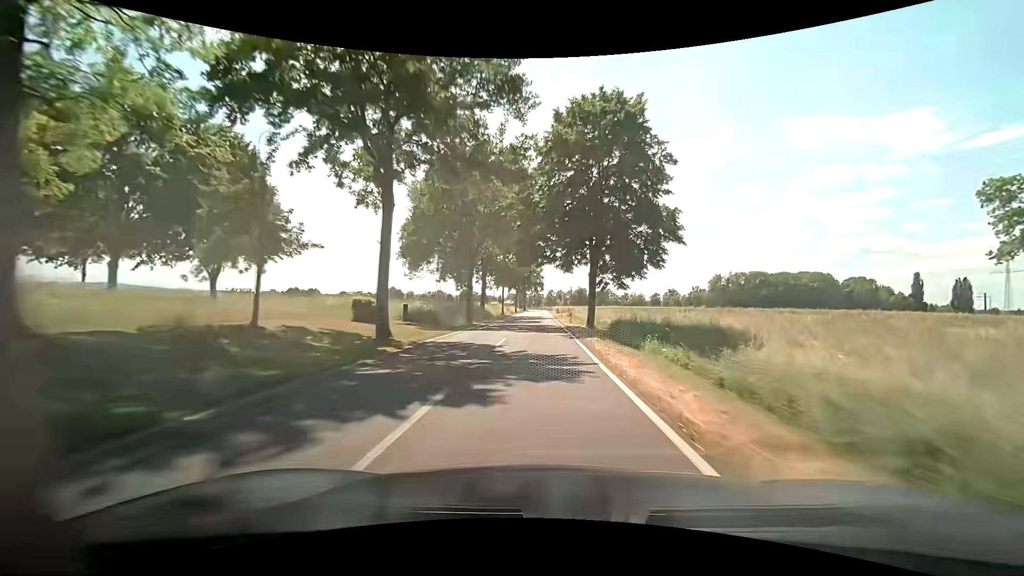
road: tertiary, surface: asphalt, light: Day
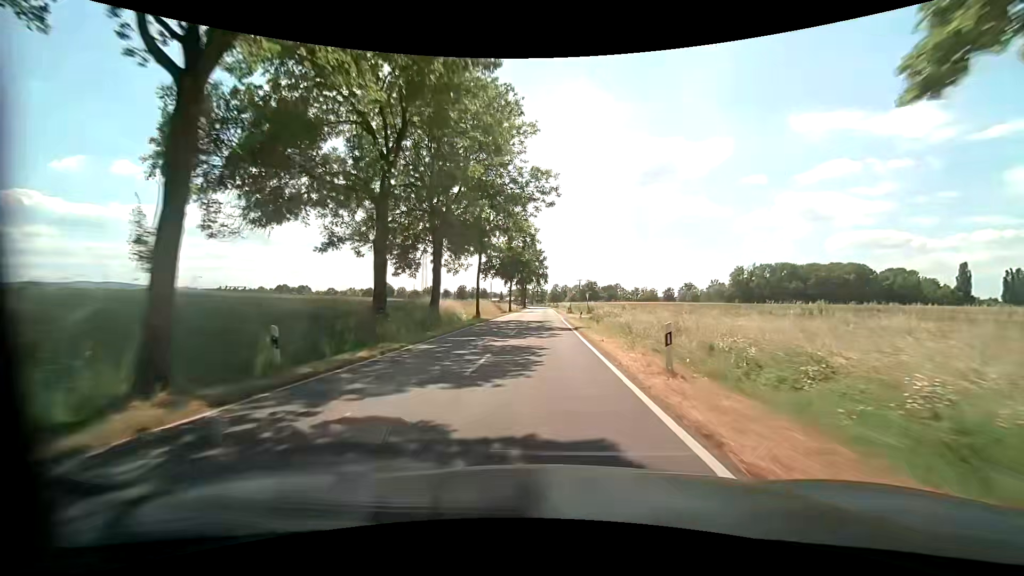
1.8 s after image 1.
(0.0, +31.3) m; 0°
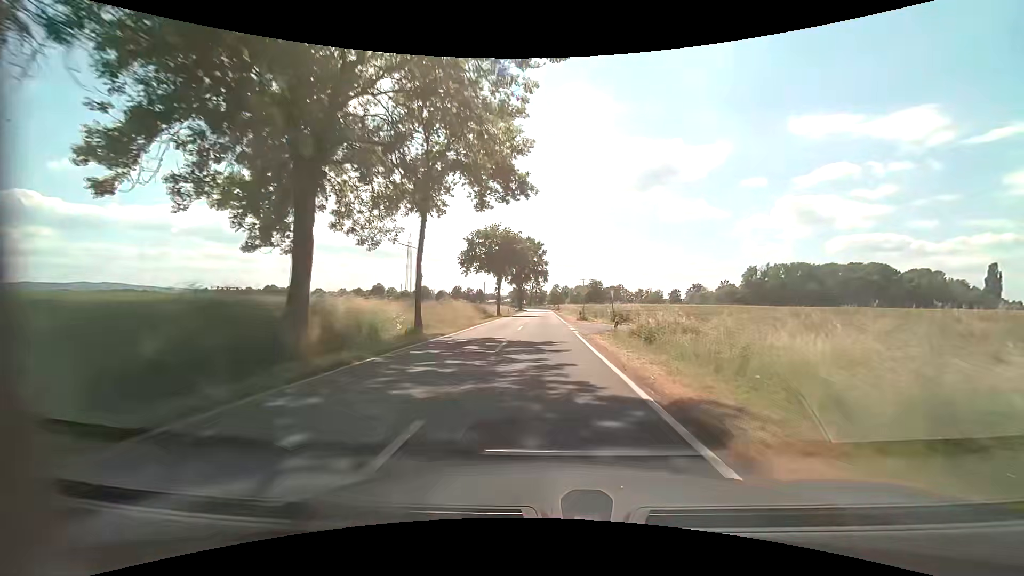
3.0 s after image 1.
(-0.1, +20.1) m; -1°
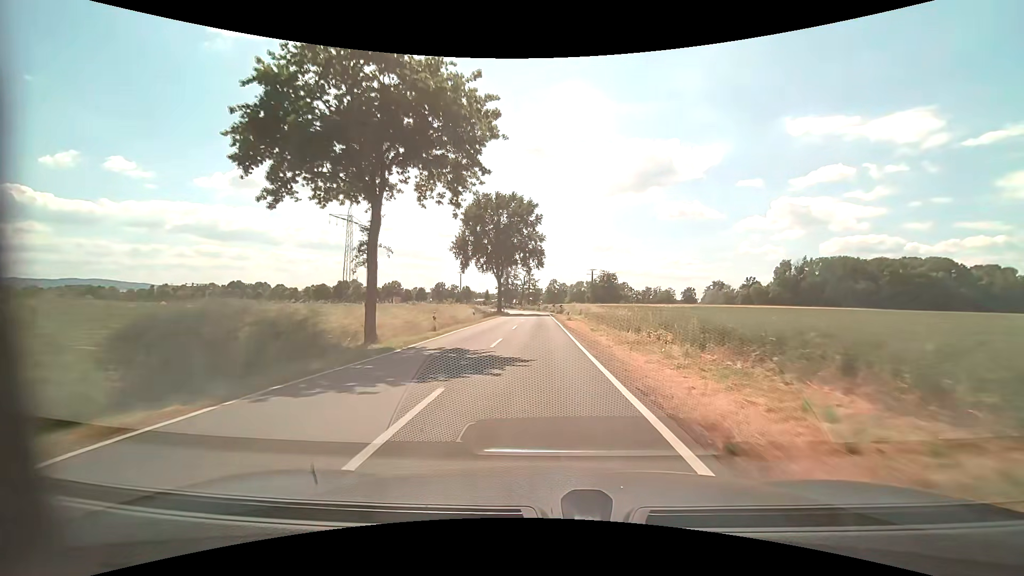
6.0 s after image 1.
(+0.9, +46.5) m; +1°
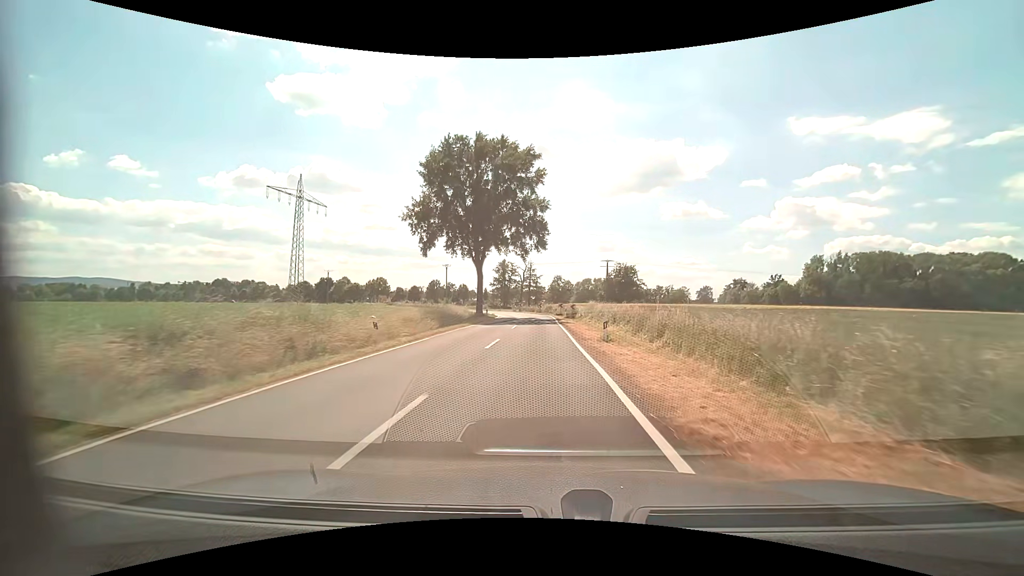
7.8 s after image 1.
(0.0, +25.1) m; 0°
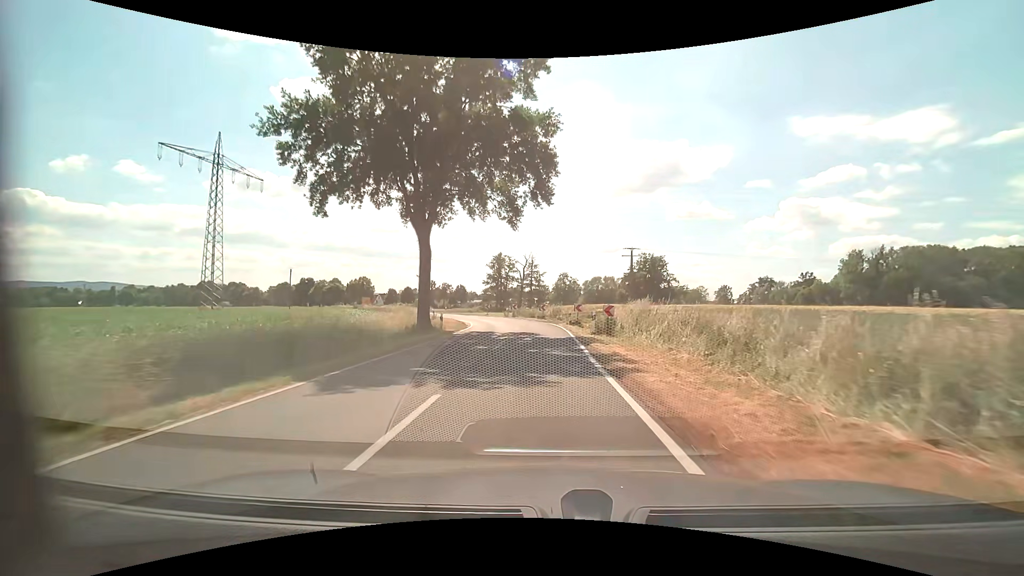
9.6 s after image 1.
(-0.3, +24.0) m; -1°
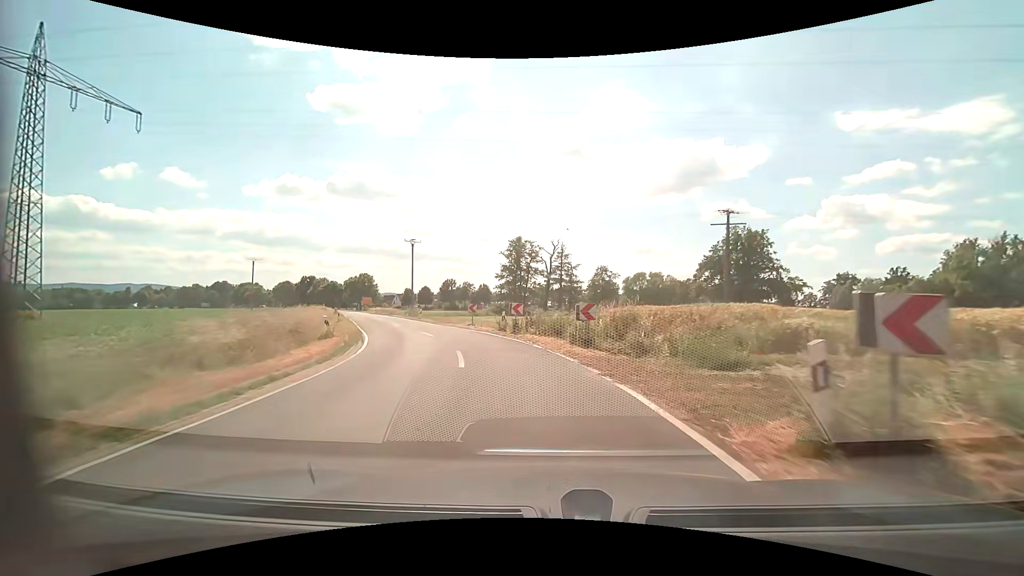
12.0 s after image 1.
(-0.2, +29.5) m; -3°
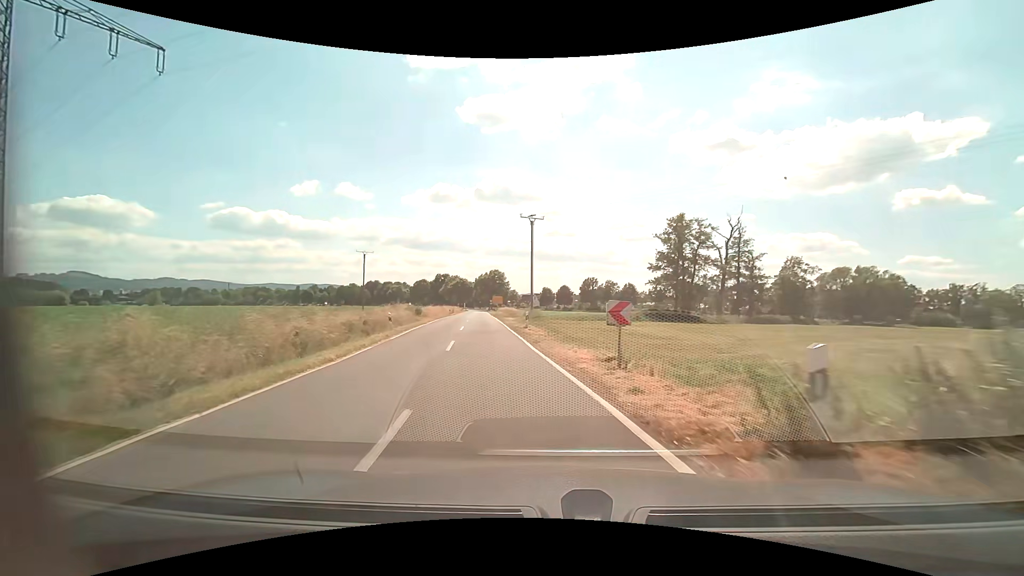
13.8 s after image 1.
(-2.3, +20.3) m; -15°
(-1, +10) (-2, +20) (-4, +30) (-5, +40) (-7, +50) (-8, +59) (-10, +69) (-11, +79) (-13, +89) (-14, +99) m
